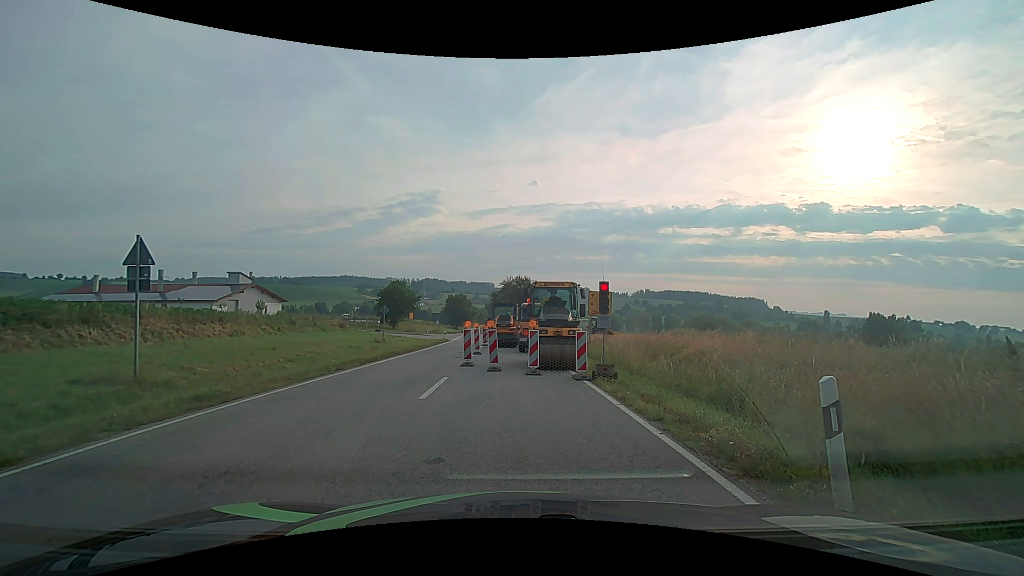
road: secondary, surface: asphalt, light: Day
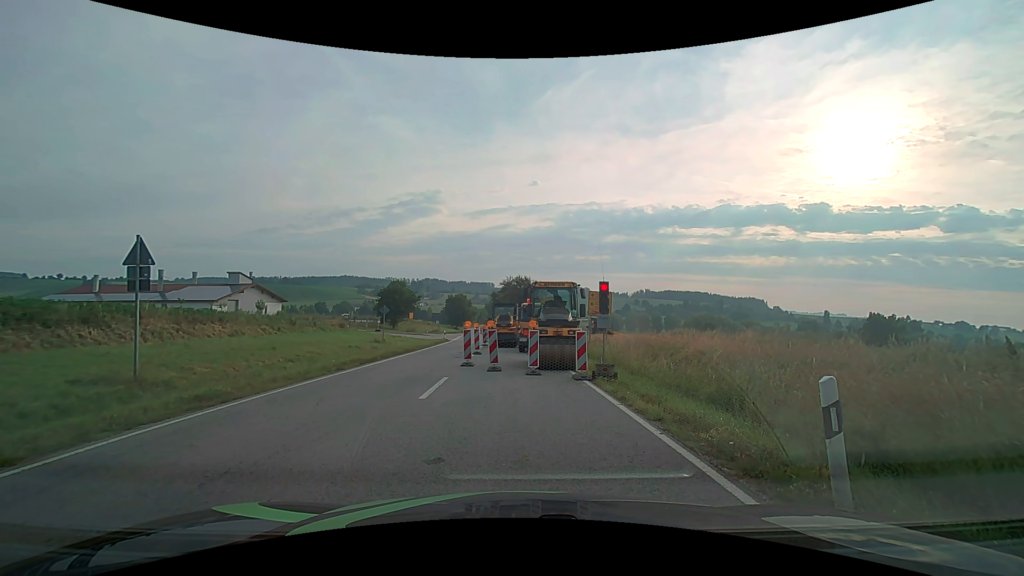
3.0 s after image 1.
(0.0, 0.0) m; 0°
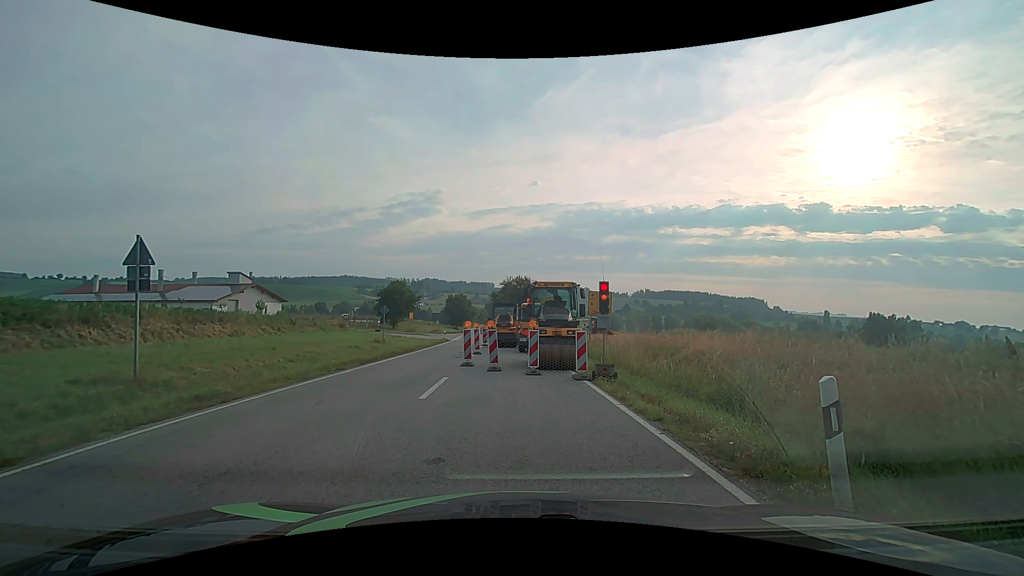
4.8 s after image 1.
(0.0, 0.0) m; 0°
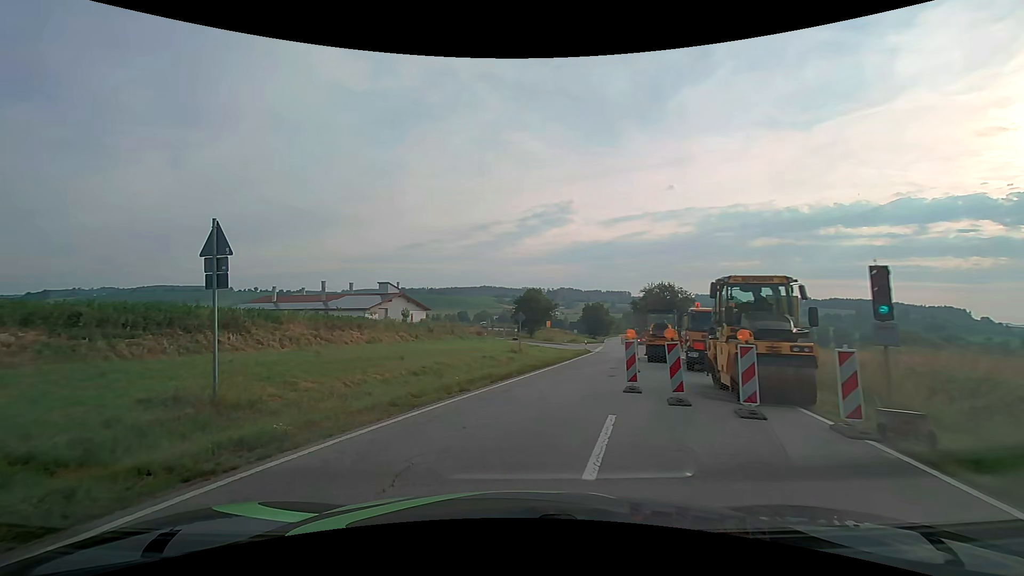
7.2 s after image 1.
(-0.7, +5.3) m; -16°
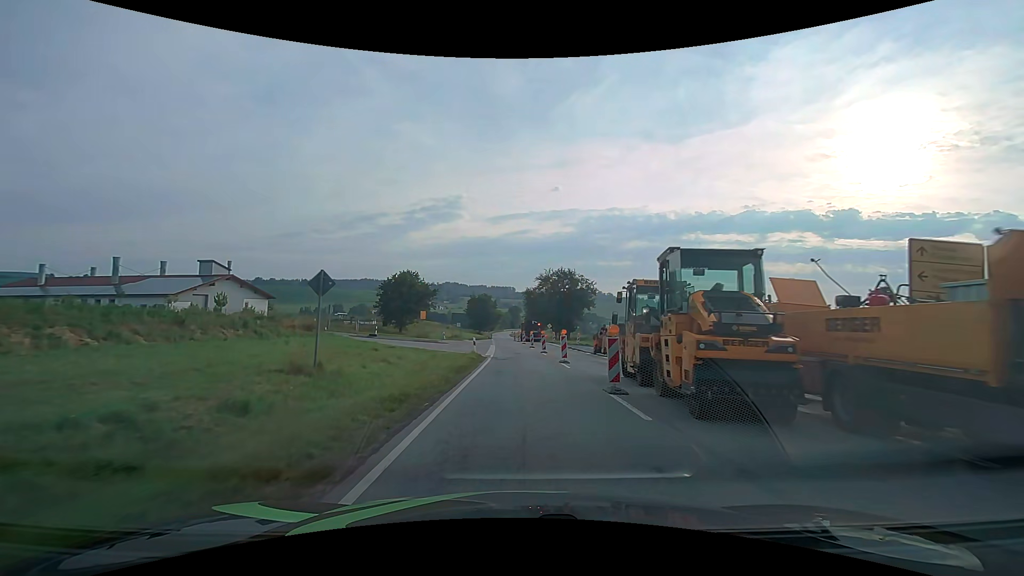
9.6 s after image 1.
(+1.8, +21.9) m; +13°
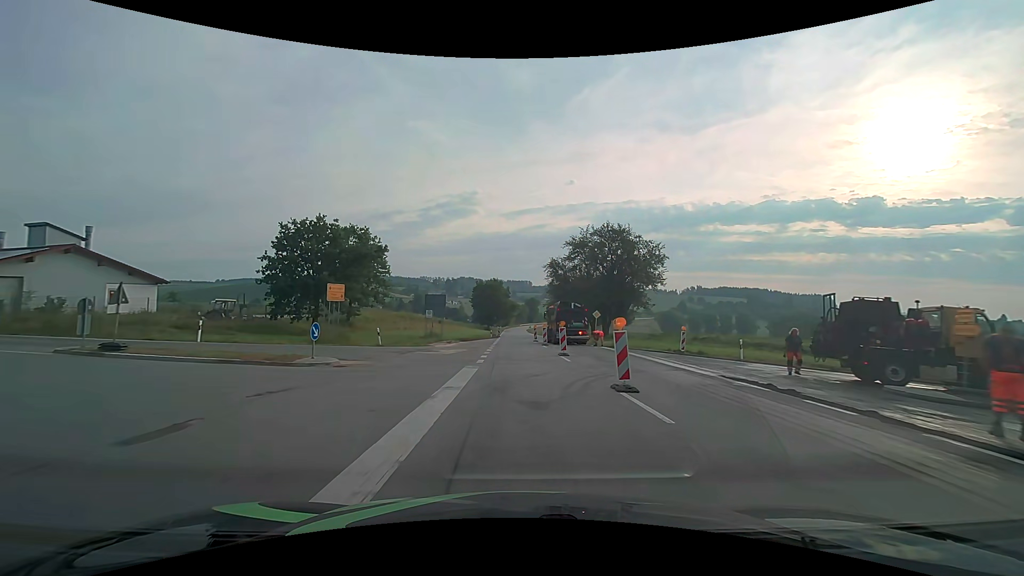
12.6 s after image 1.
(-0.4, +36.8) m; -2°
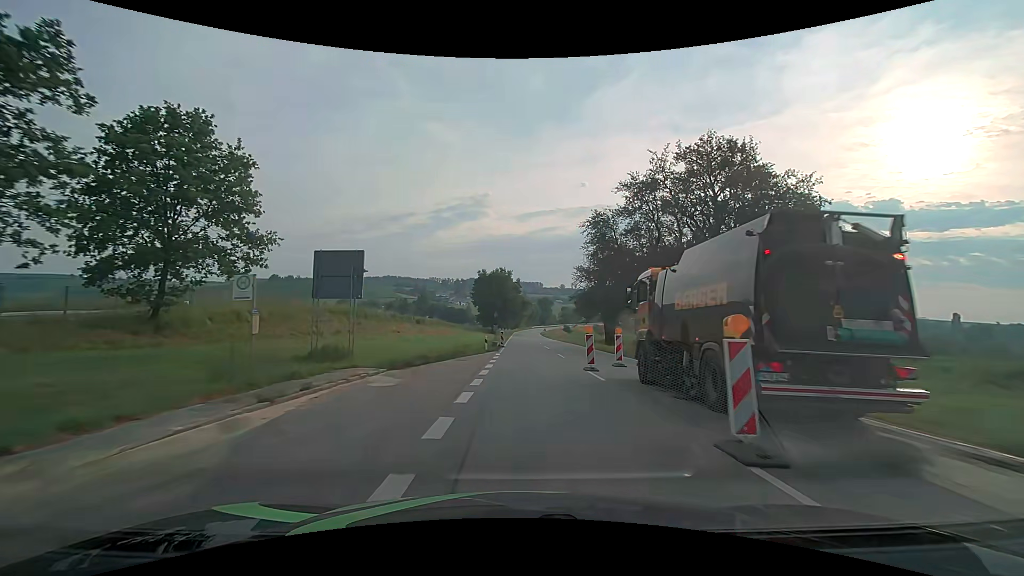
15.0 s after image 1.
(-0.5, +29.1) m; -1°
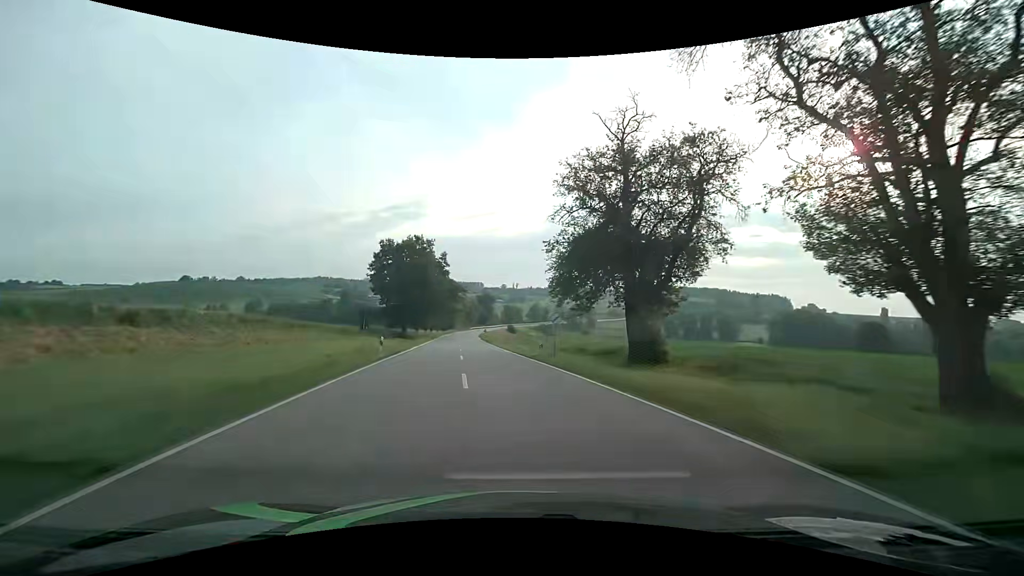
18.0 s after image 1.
(+2.0, +38.7) m; +7°
(0, +10) (-1, +20) (-2, +30) (-3, +40) (-4, +50) (-5, +60) (-6, +70) (-7, +80) (-8, +90) (-9, +100) m
